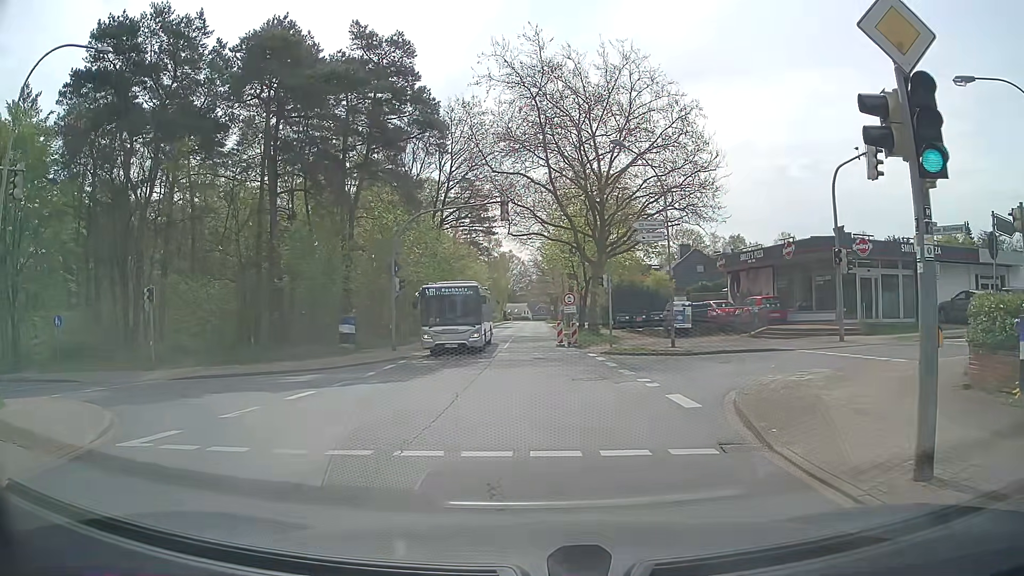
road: tertiary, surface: asphalt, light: Day
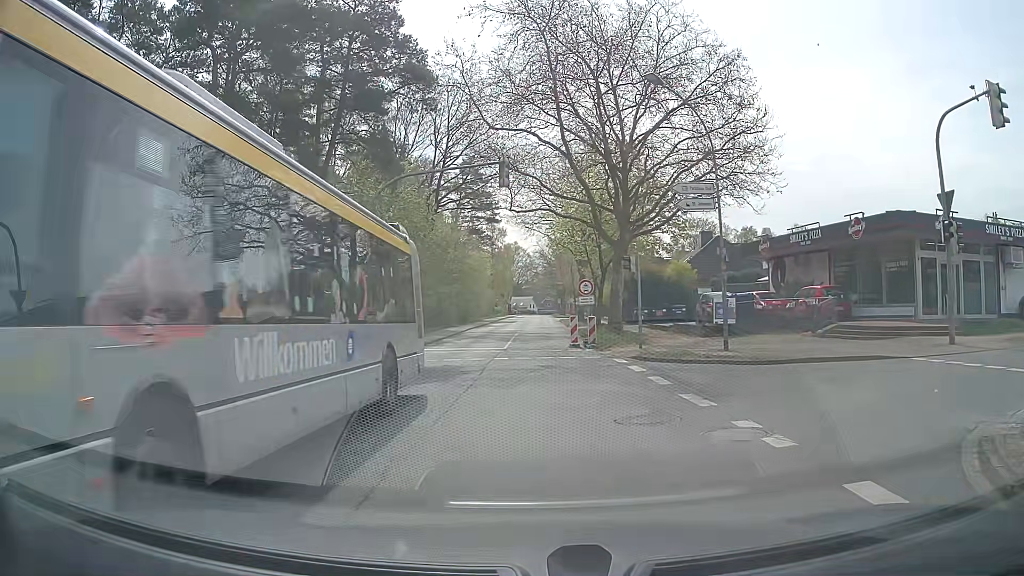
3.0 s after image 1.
(-0.2, +6.6) m; -1°
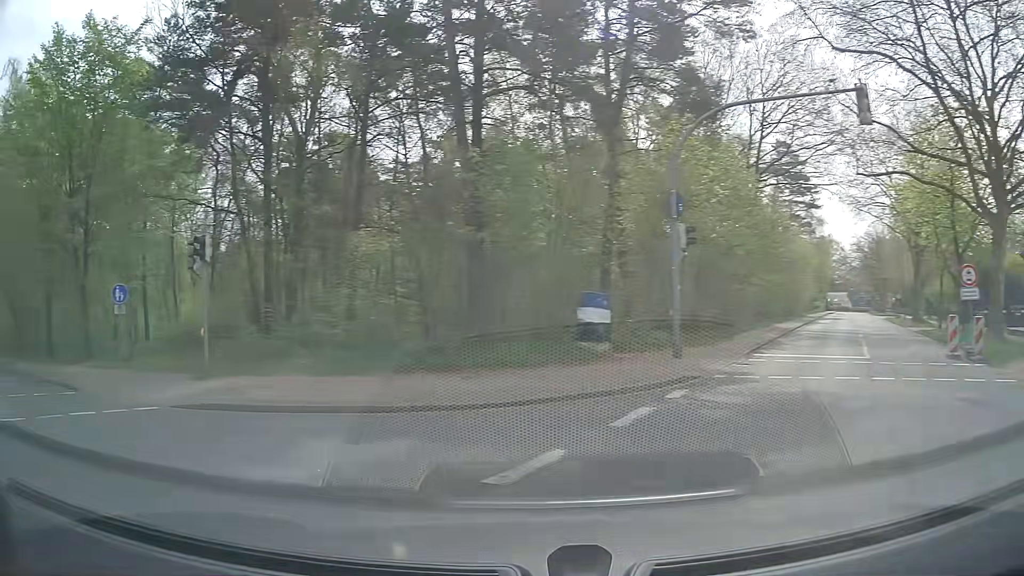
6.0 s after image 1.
(-1.2, +7.7) m; -27°
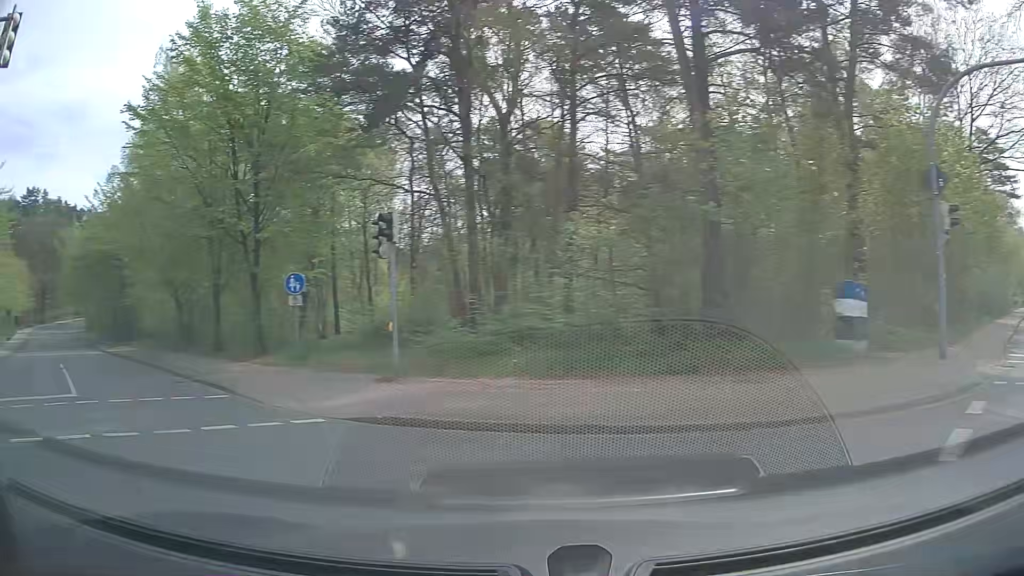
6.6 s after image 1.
(-0.4, +2.6) m; -18°
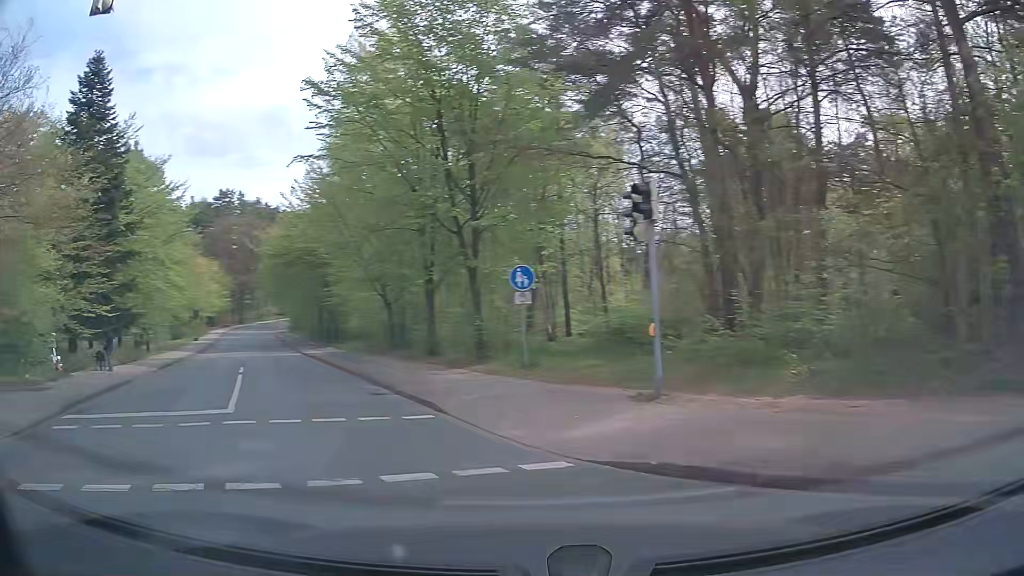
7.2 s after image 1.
(-0.5, +3.1) m; -20°
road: unclassified
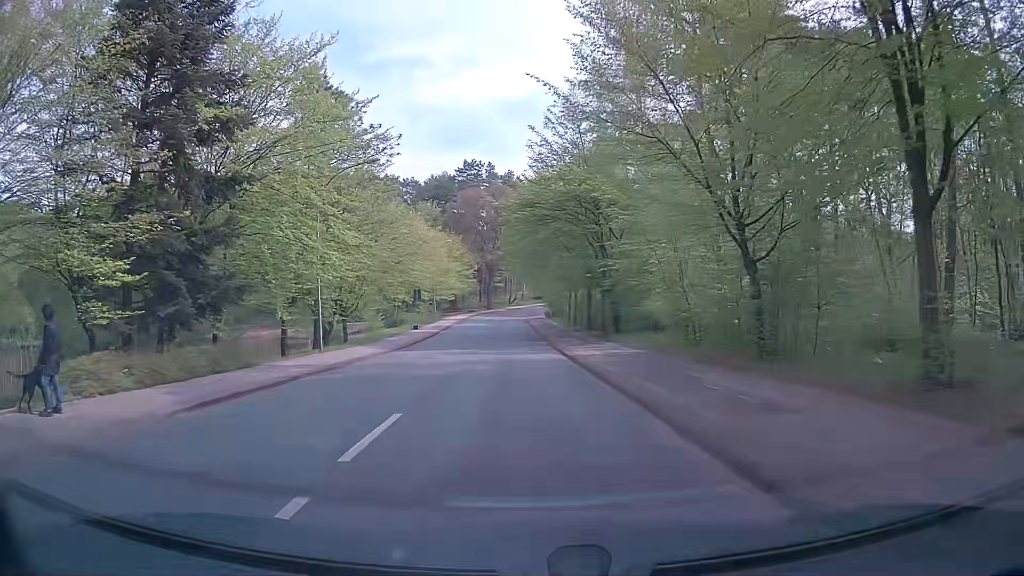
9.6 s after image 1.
(-5.1, +16.5) m; -22°
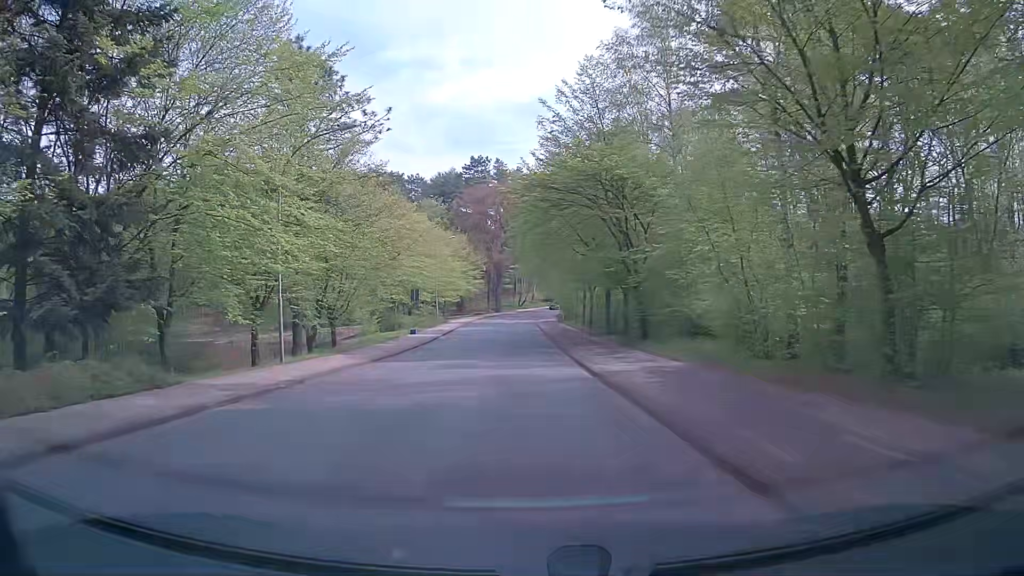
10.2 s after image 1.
(0.0, +5.7) m; 0°
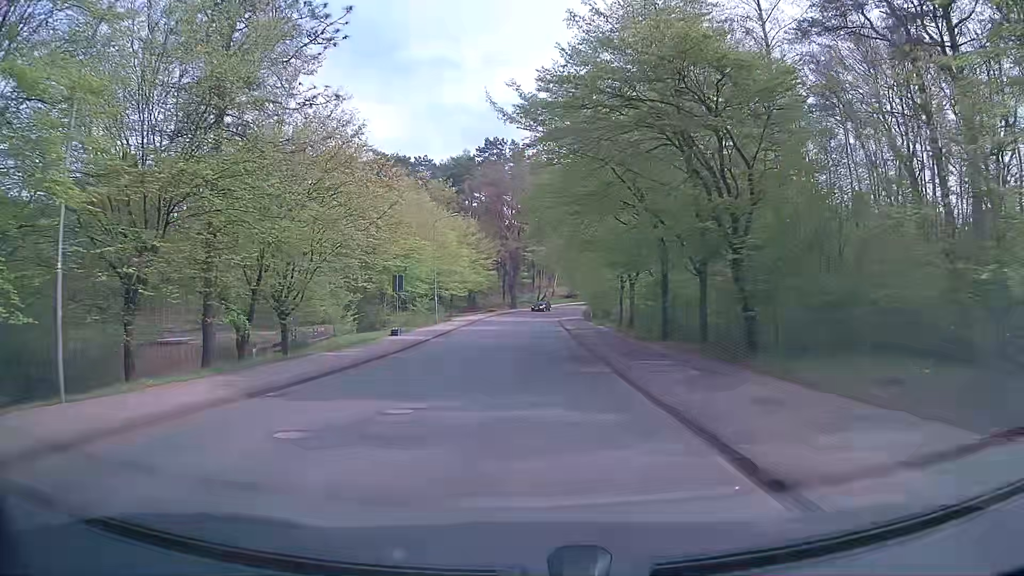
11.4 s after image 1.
(-0.2, +12.6) m; -2°
(0, +10) (0, +20) (0, +30) (0, +40) (0, +50) (+1, +60) (+1, +70) (+3, +80) (+5, +90) (+8, +99) m
